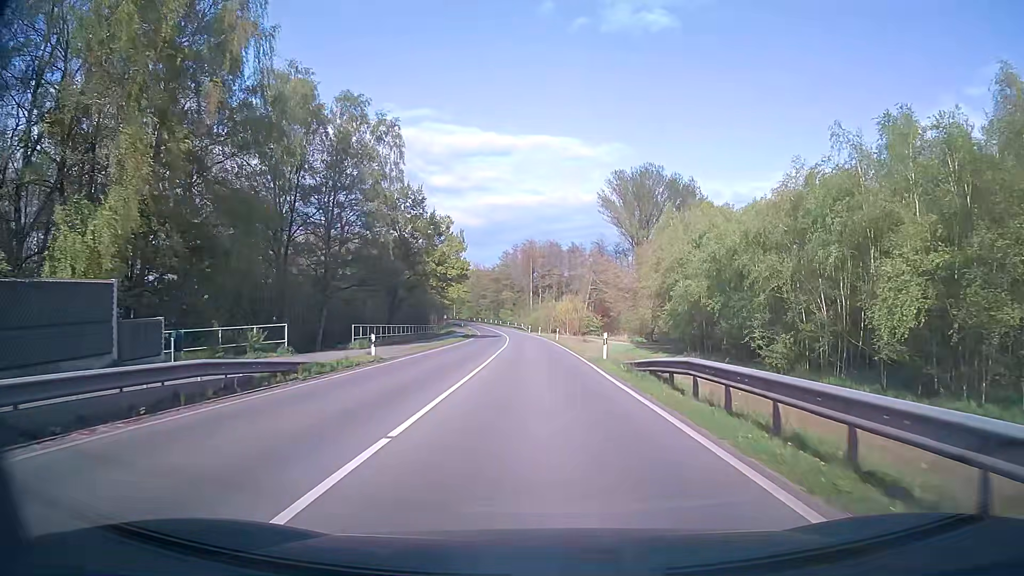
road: secondary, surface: asphalt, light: Day
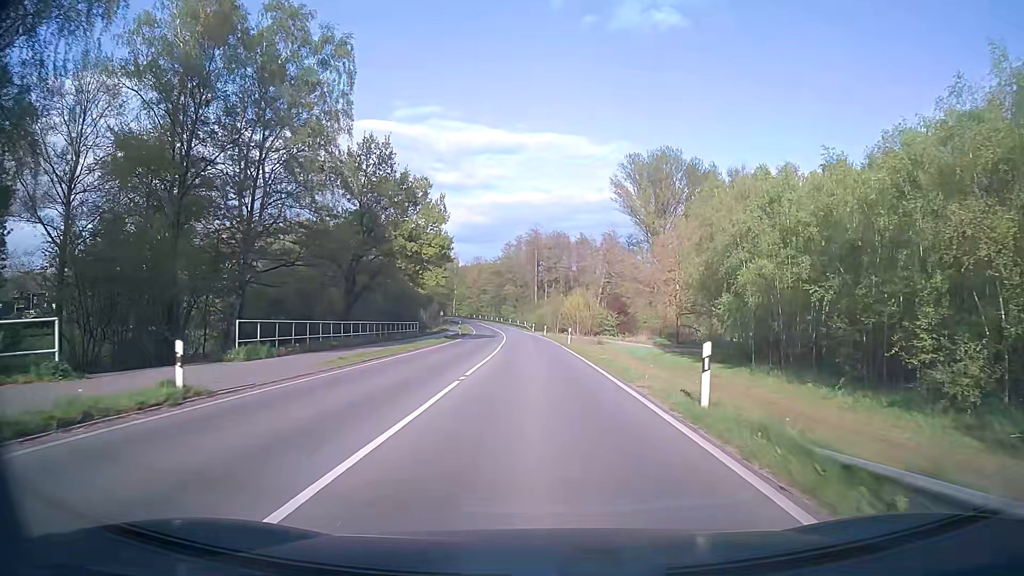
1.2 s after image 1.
(-0.1, +15.3) m; -1°
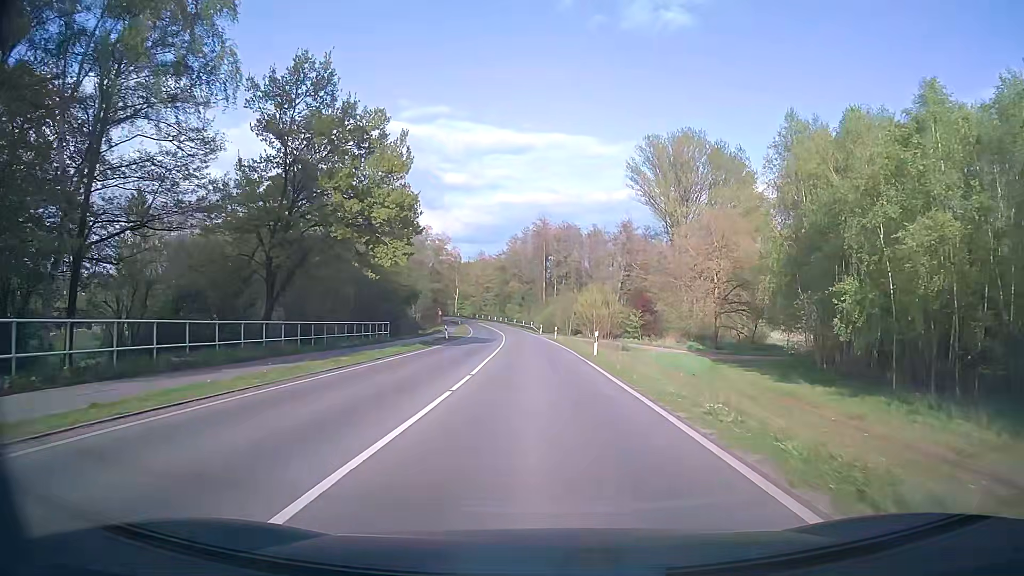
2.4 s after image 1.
(0.0, +15.3) m; -1°
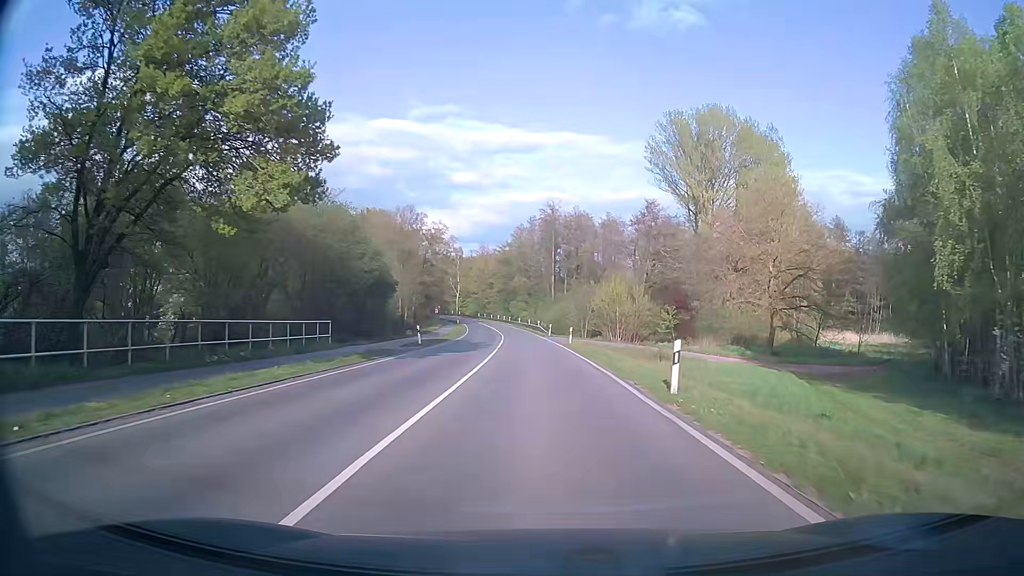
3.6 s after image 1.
(0.0, +15.3) m; 0°
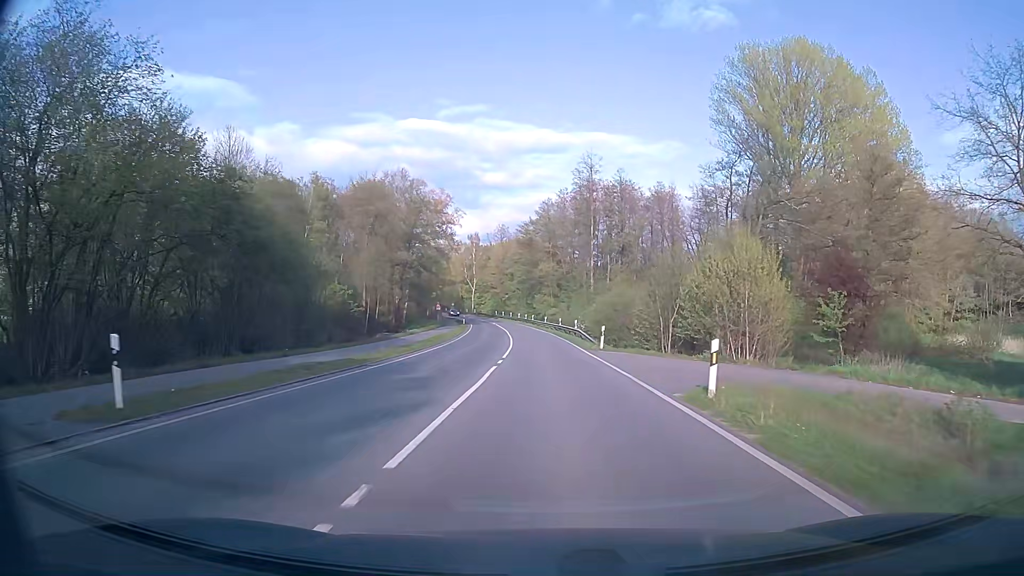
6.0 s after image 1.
(-0.7, +30.6) m; -2°
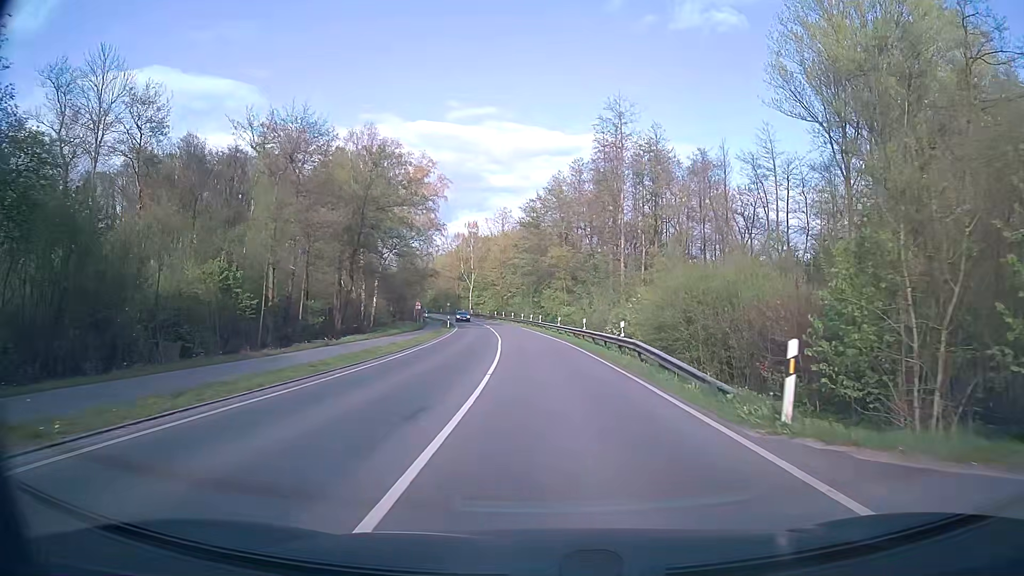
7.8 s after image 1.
(-0.3, +22.9) m; -1°
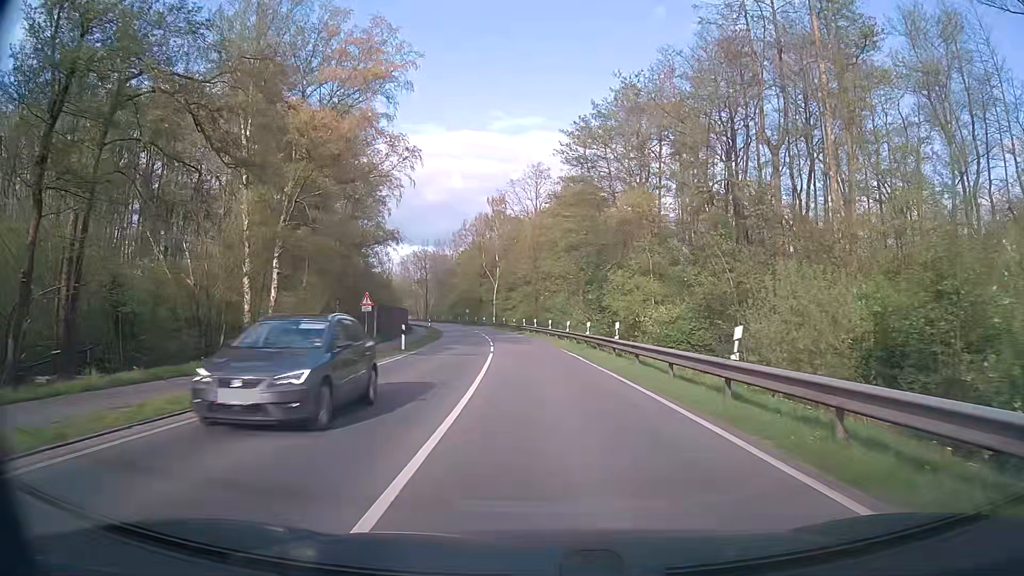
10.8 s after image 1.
(-1.0, +37.9) m; -4°
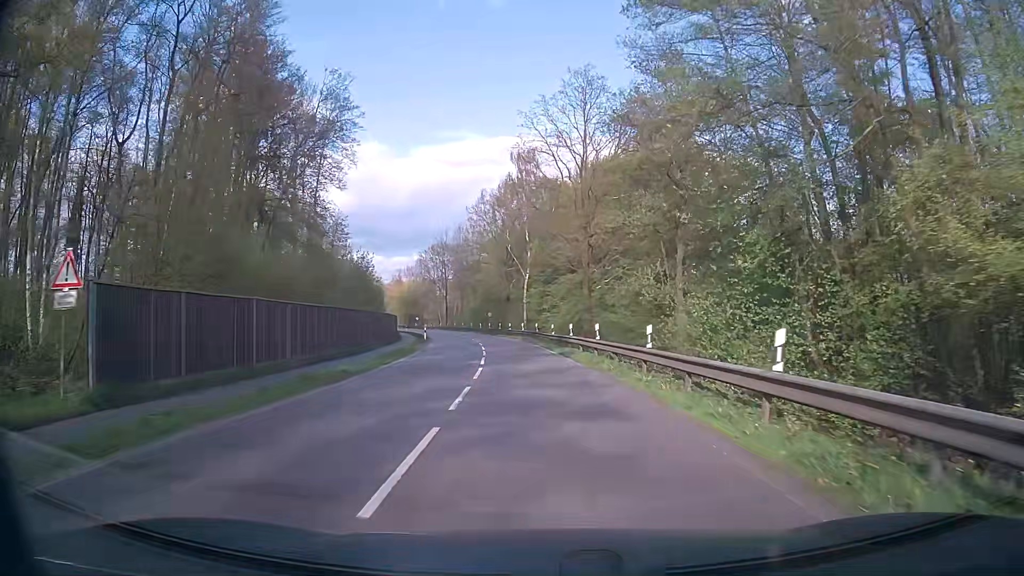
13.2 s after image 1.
(-0.9, +30.2) m; -3°
(0, +10) (-1, +20) (-1, +30) (-2, +40) (-3, +50) (-5, +60) (-7, +70) (-9, +79) (-11, +89) (-14, +99) m
